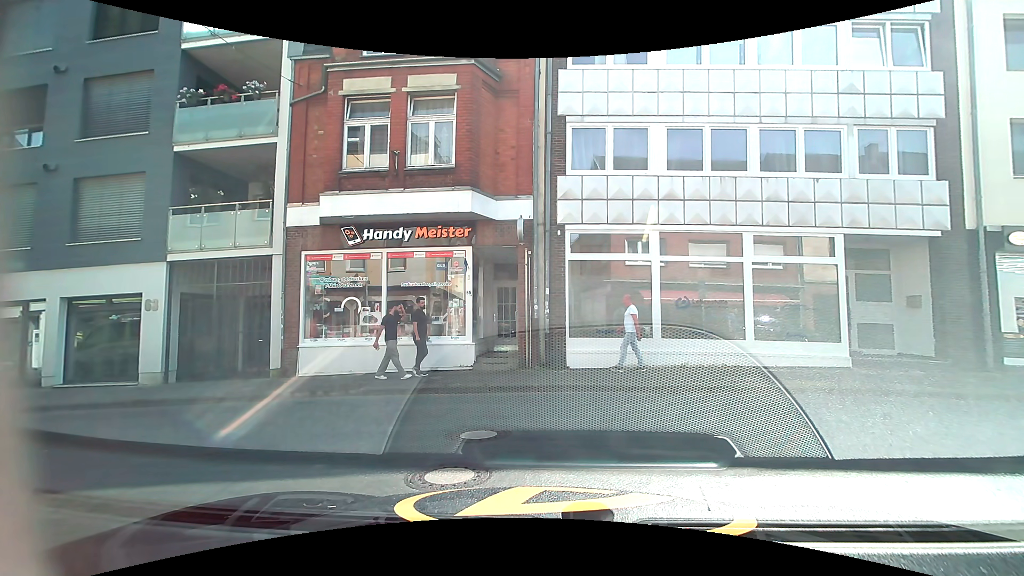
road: residential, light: Day
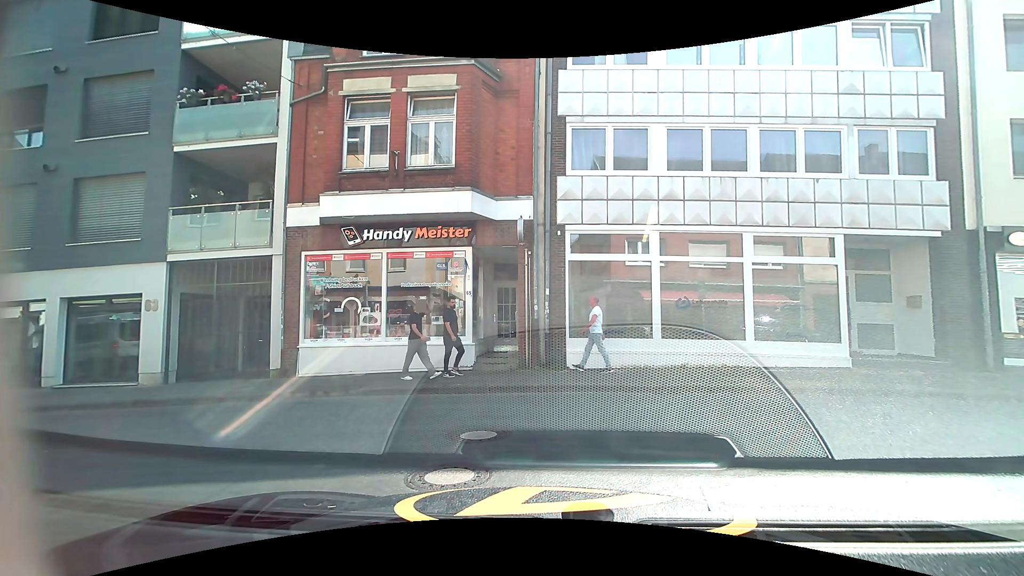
(0.0, 0.0) m; 0°
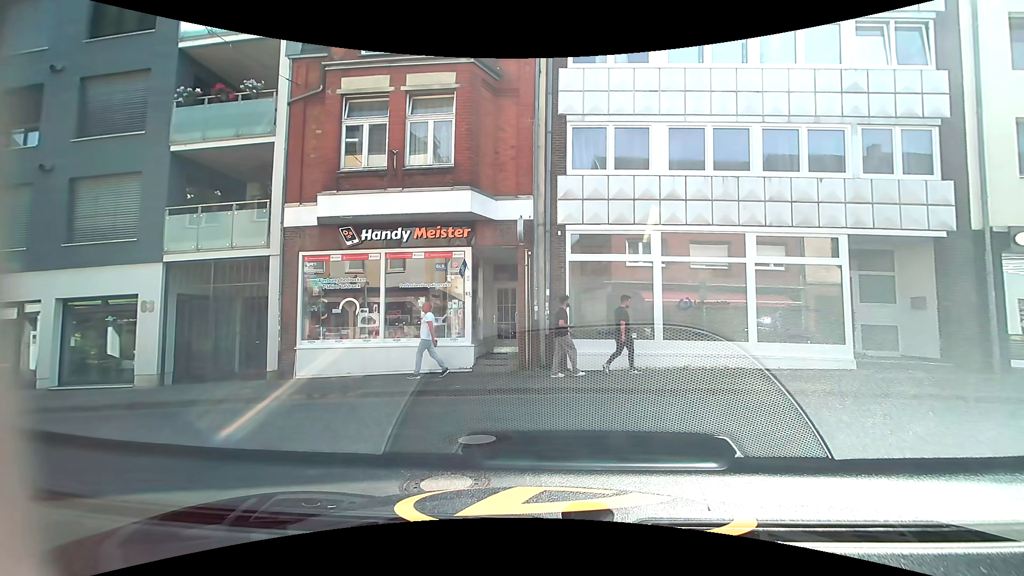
(0.0, +0.2) m; 0°
